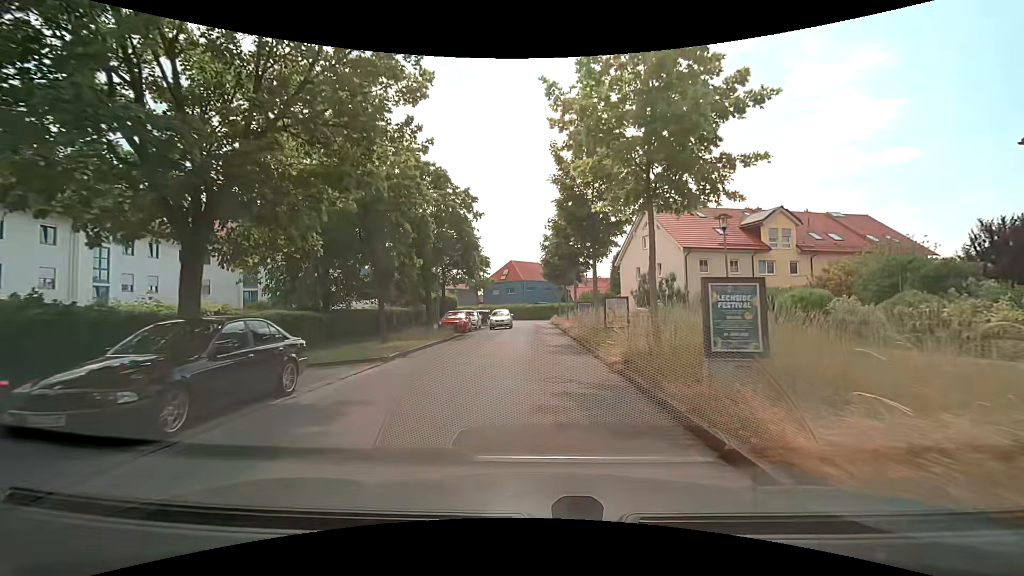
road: residential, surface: asphalt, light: Day
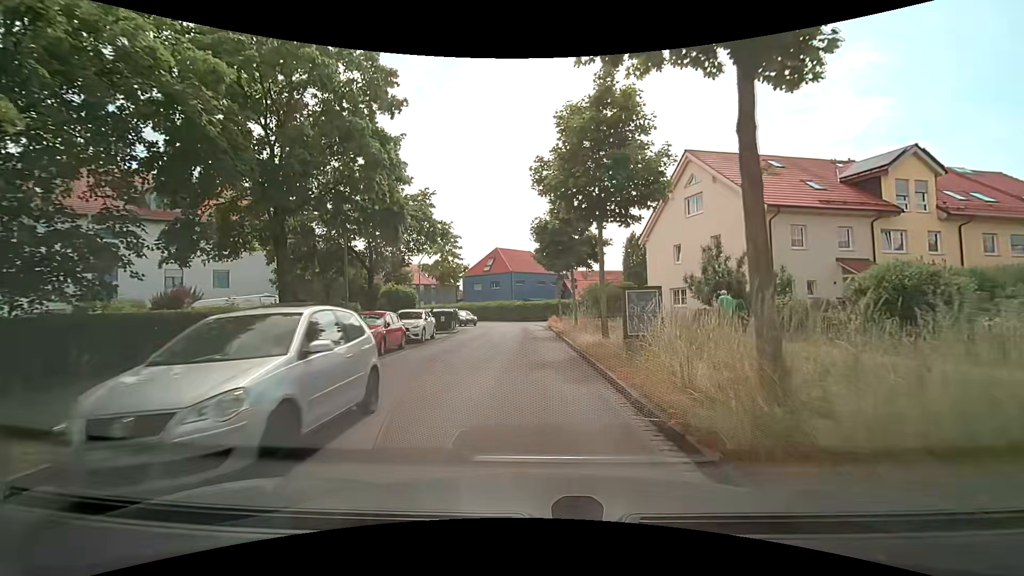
(+0.3, +16.0) m; +1°
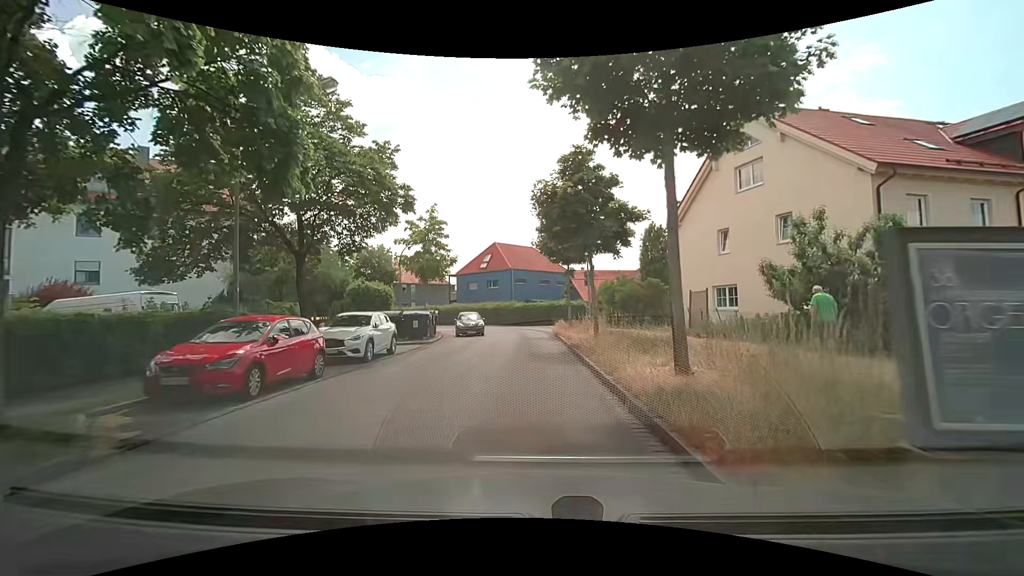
(0.0, +7.6) m; 0°
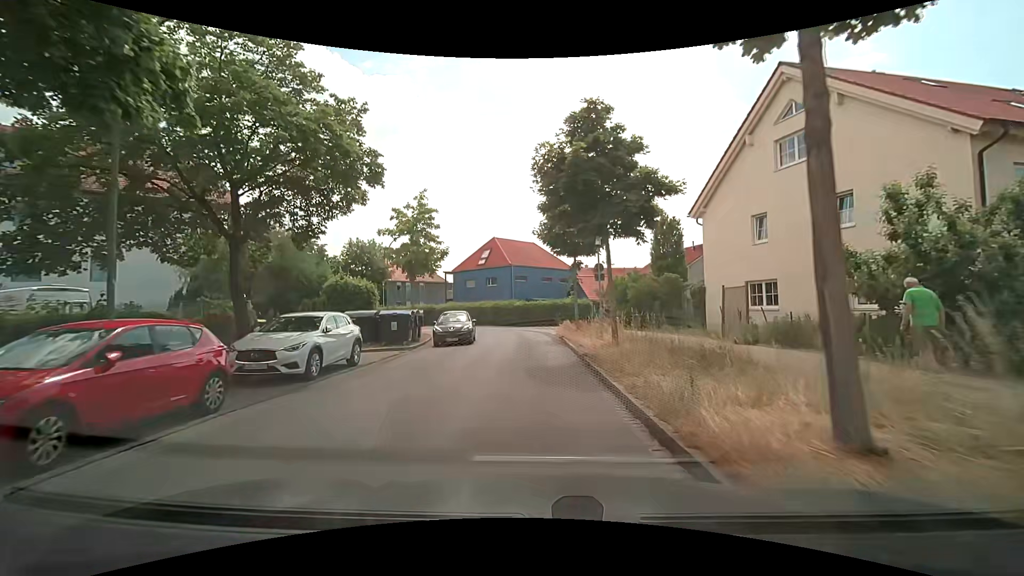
(0.0, +3.8) m; 0°
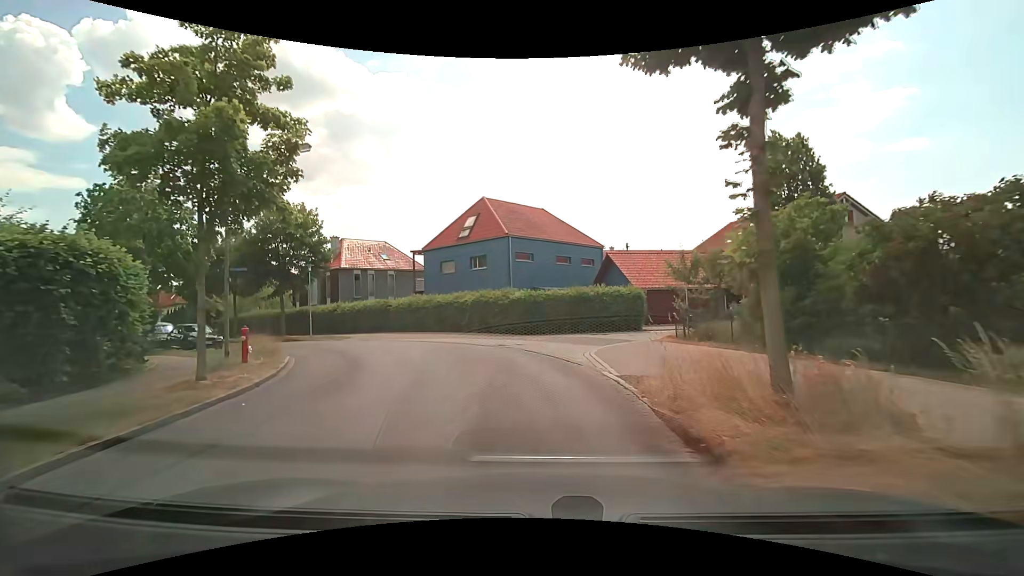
(-0.3, +19.6) m; -1°
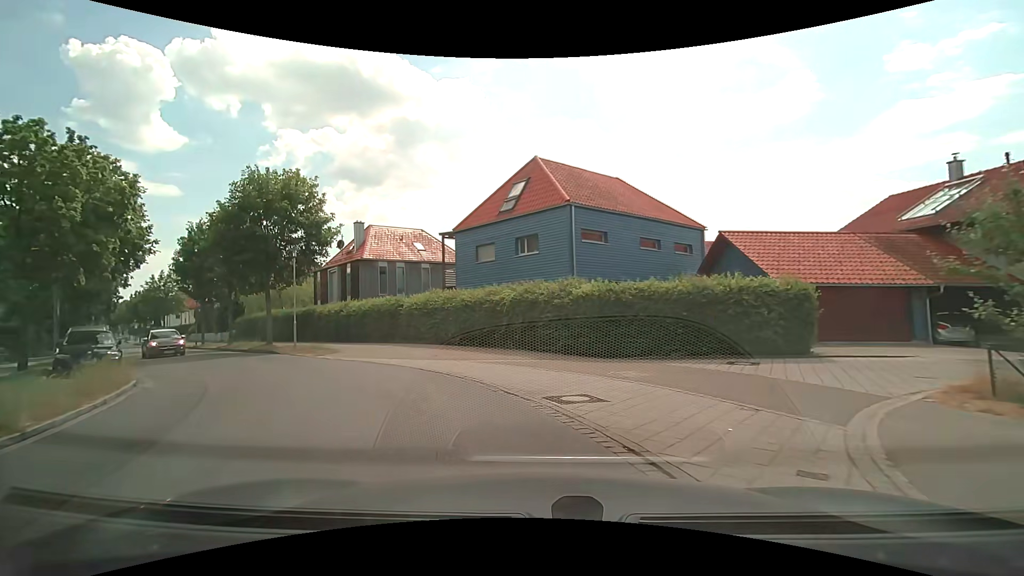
(-0.5, +11.0) m; -6°
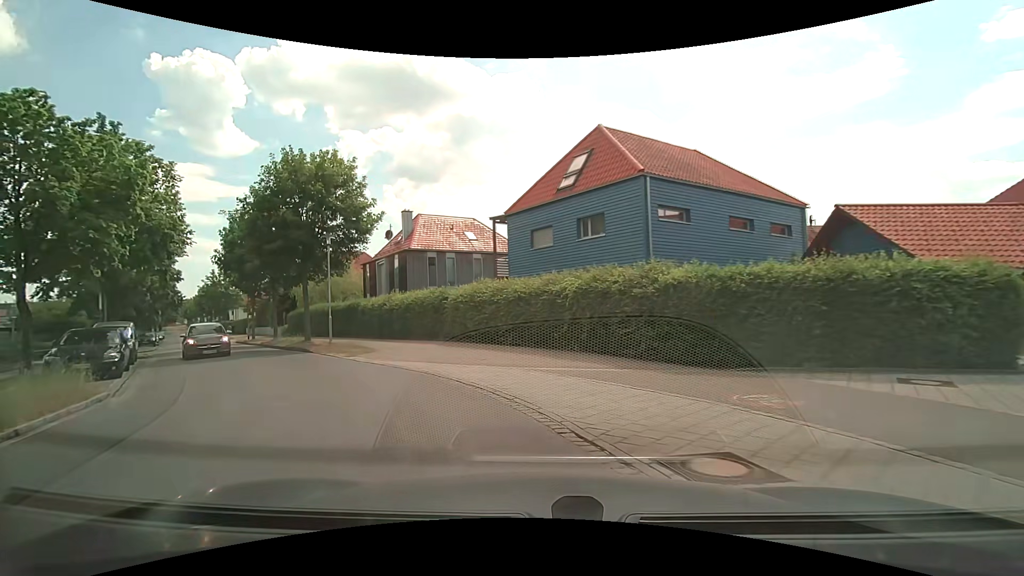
(-0.2, +3.6) m; -6°
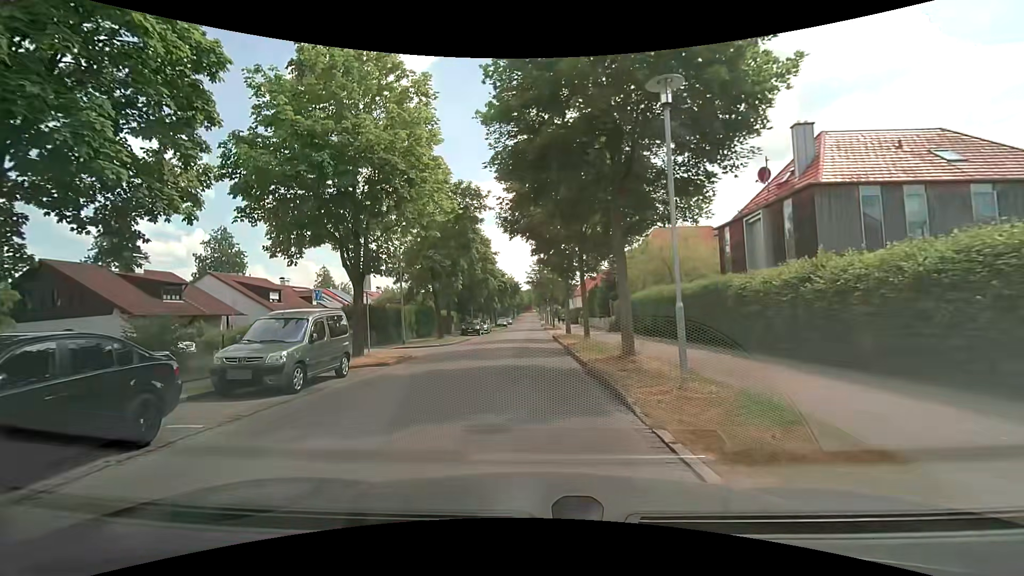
(-5.2, +14.5) m; -38°
(0, +10) (-1, +20) (-1, +30) (-1, +40) (-1, +50) (-1, +60) (-1, +70) (-1, +80) (-1, +90) (-1, +100) m
